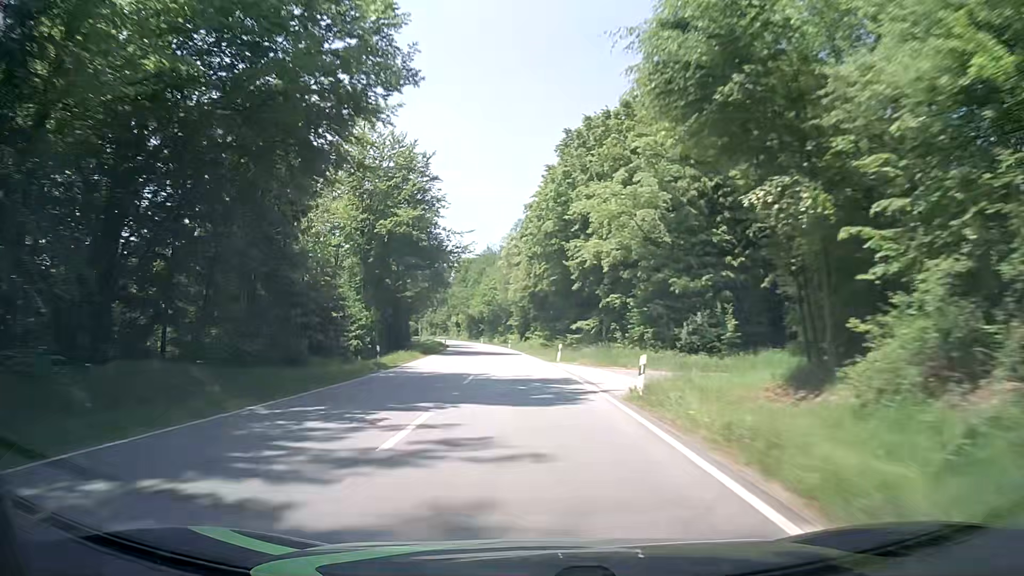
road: secondary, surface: asphalt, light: Day
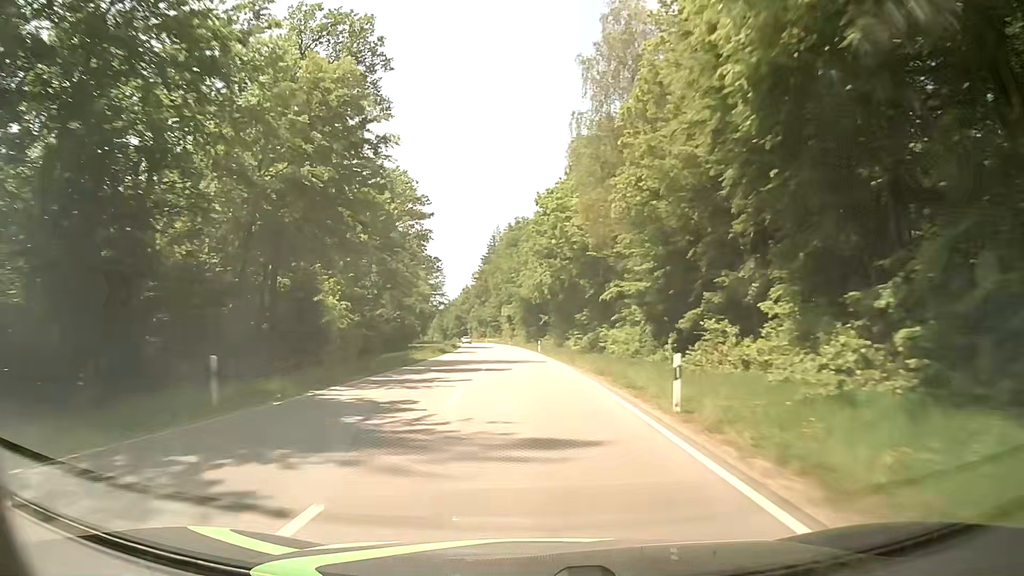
(-5.7, +78.7) m; -7°
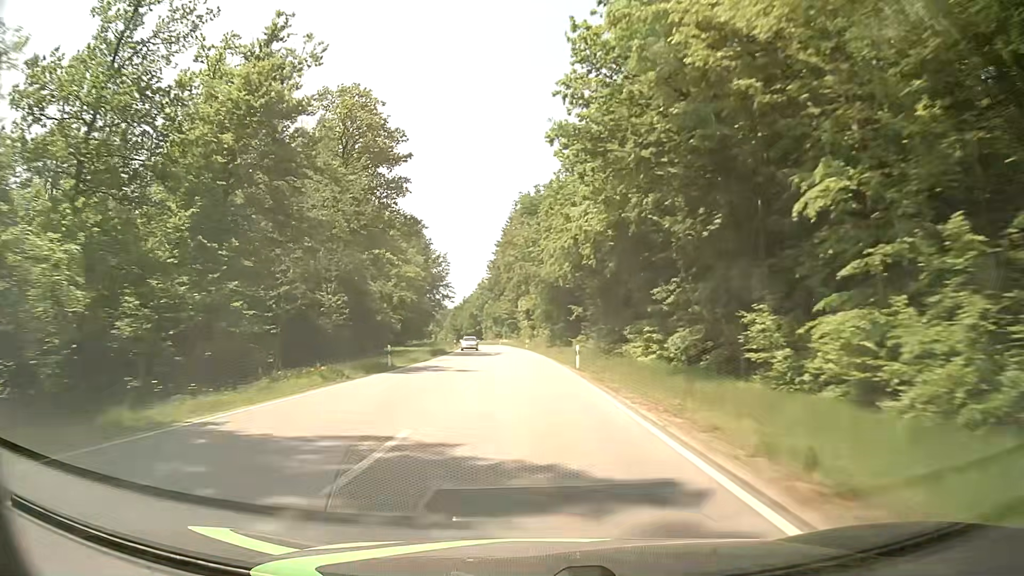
(-0.7, +31.6) m; -2°
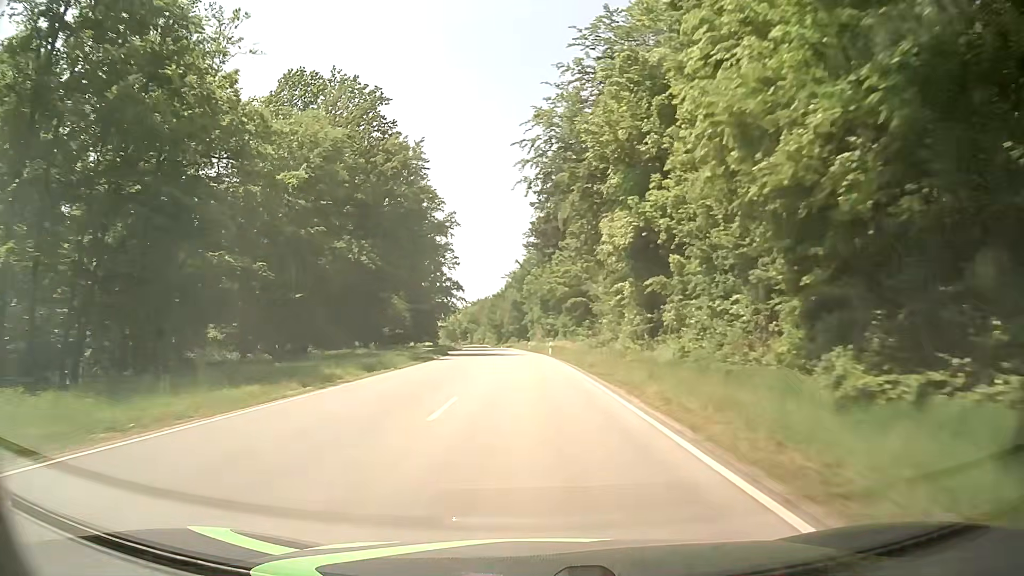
(-3.3, +78.9) m; -5°
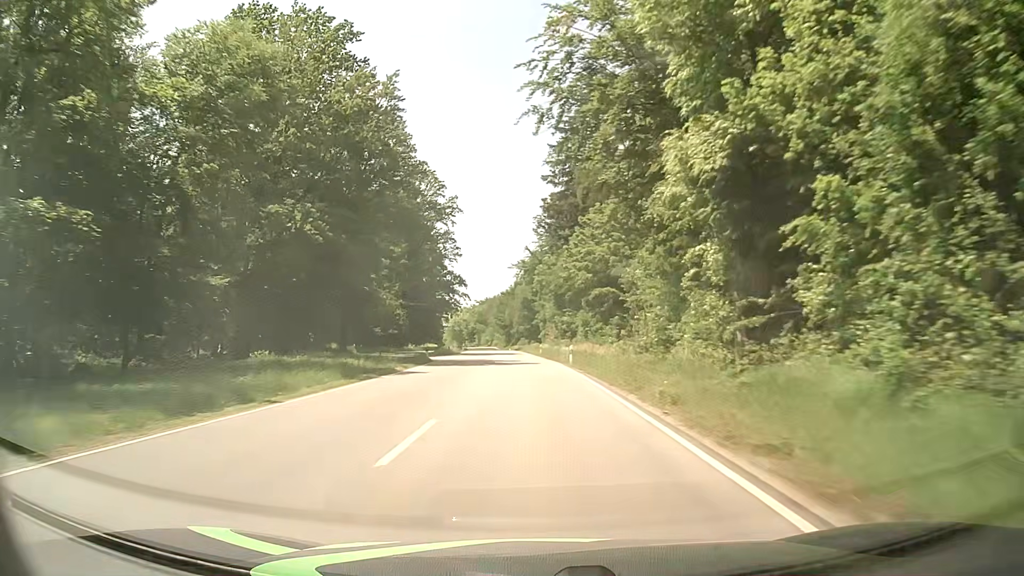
(-0.1, +15.8) m; 0°
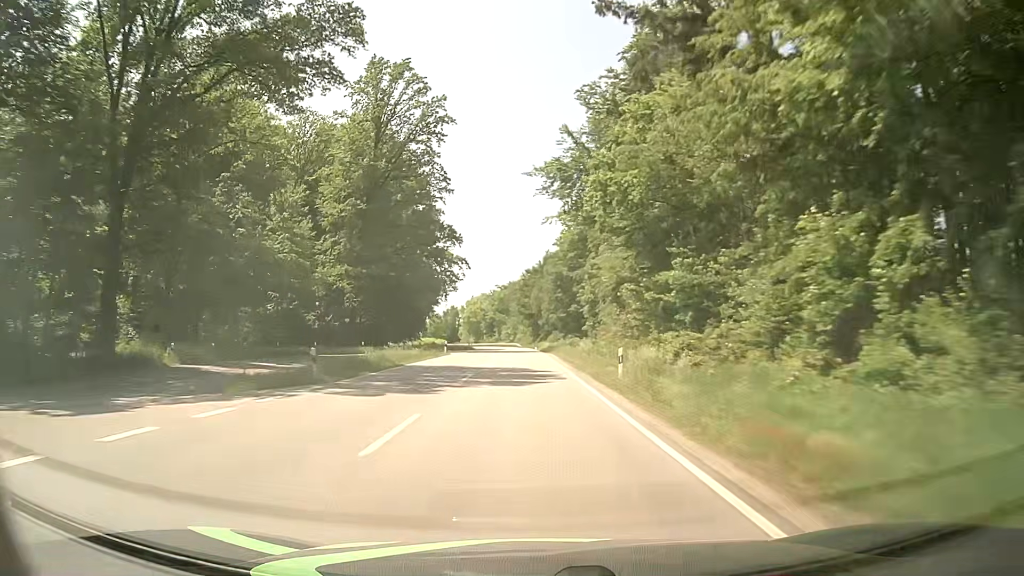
(-1.5, +47.5) m; -3°
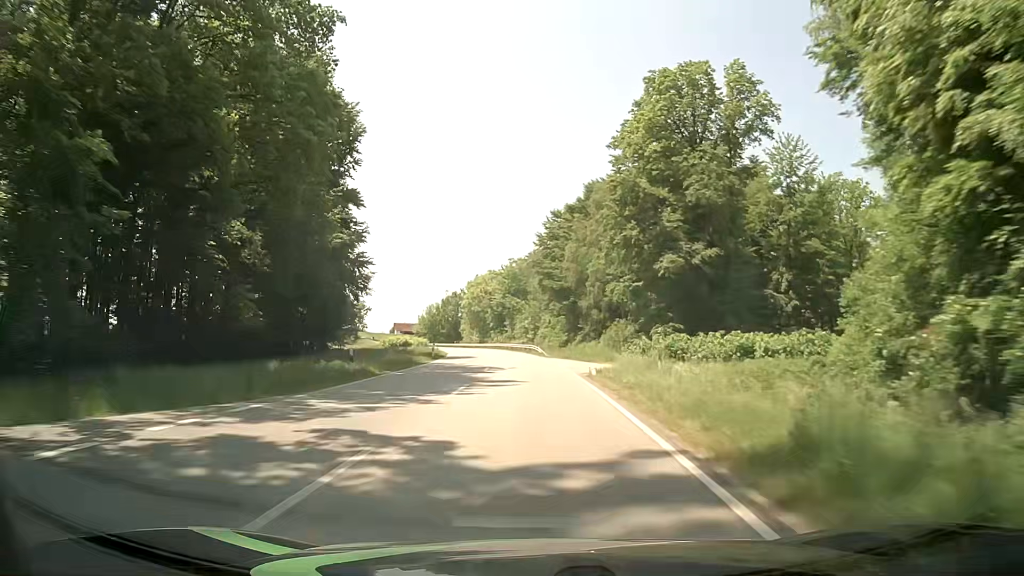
(-1.4, +63.5) m; -3°
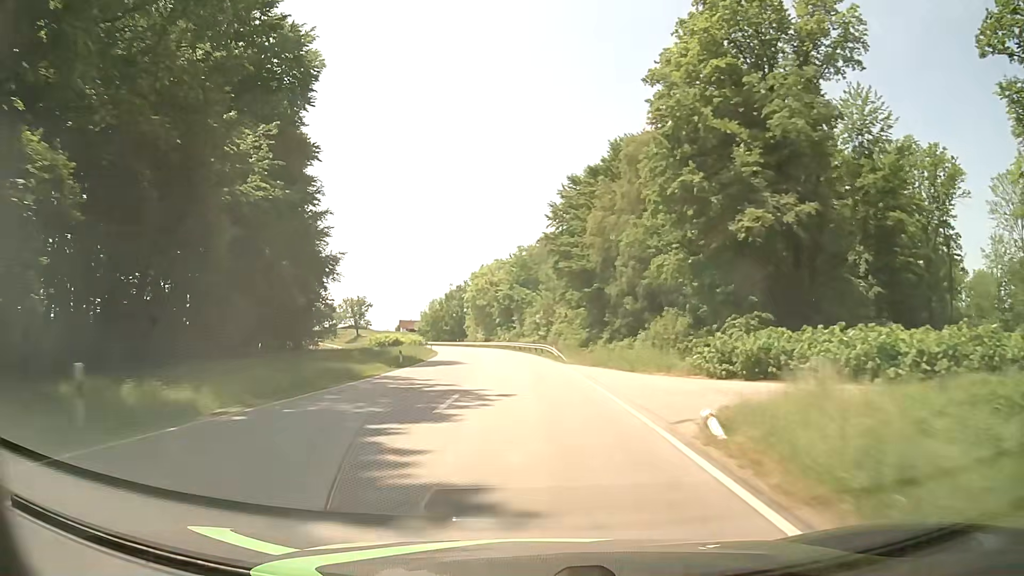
(0.0, +15.9) m; 0°
